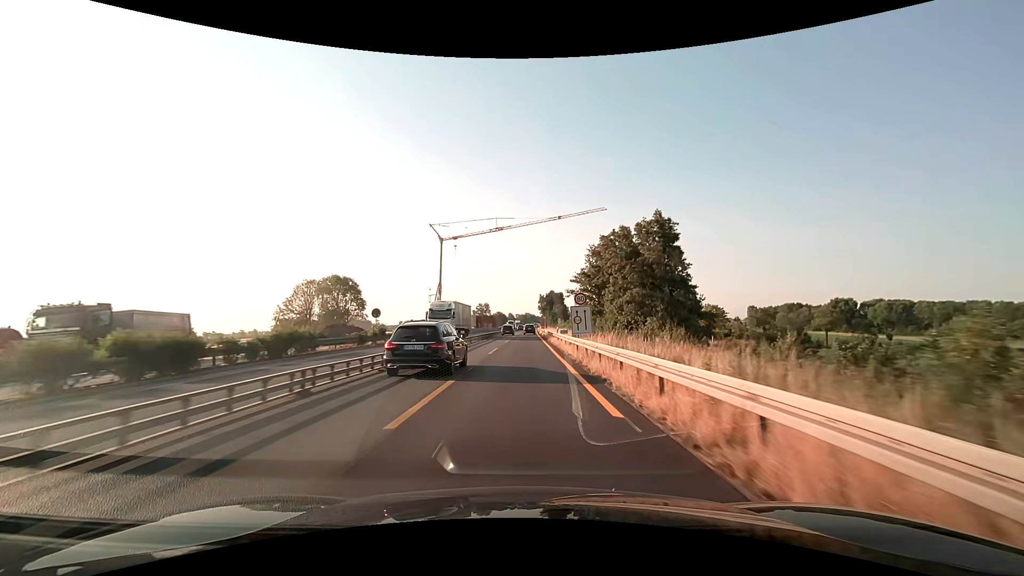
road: motorway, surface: asphalt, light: Day
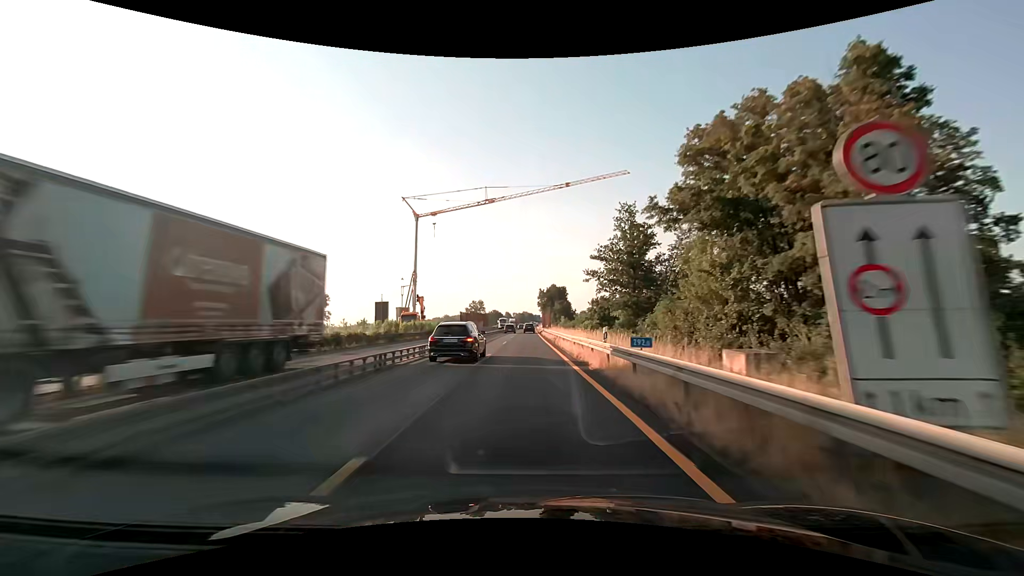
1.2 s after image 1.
(0.0, +25.1) m; 0°
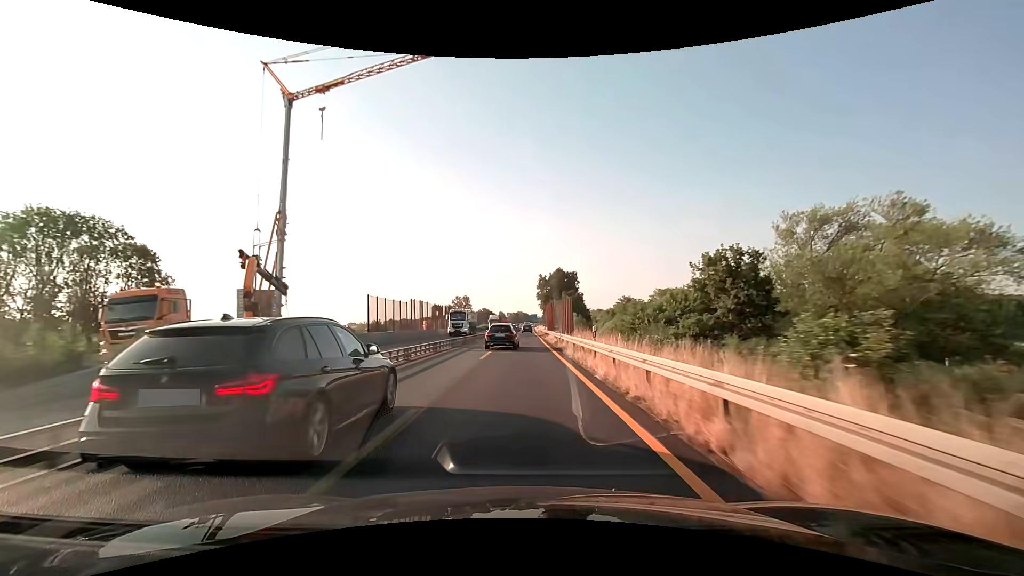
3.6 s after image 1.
(+0.3, +50.1) m; 0°
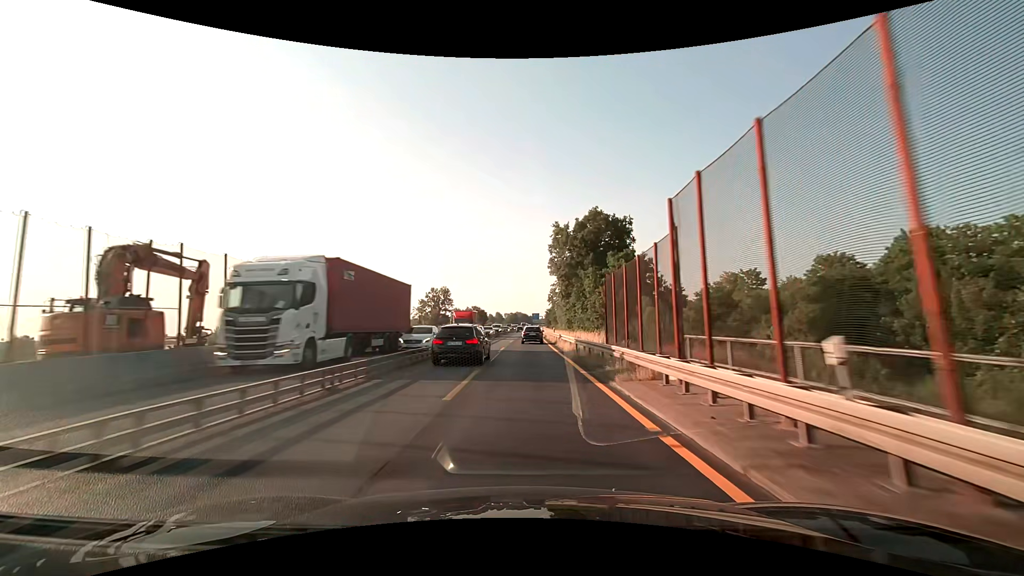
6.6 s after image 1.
(+0.3, +62.6) m; 0°
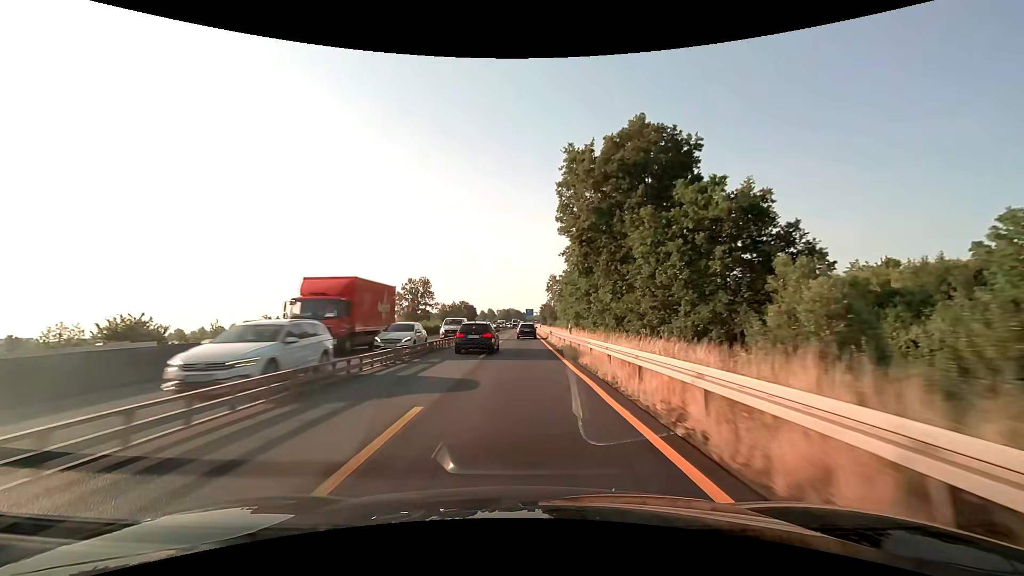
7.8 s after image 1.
(+0.3, +25.0) m; +1°
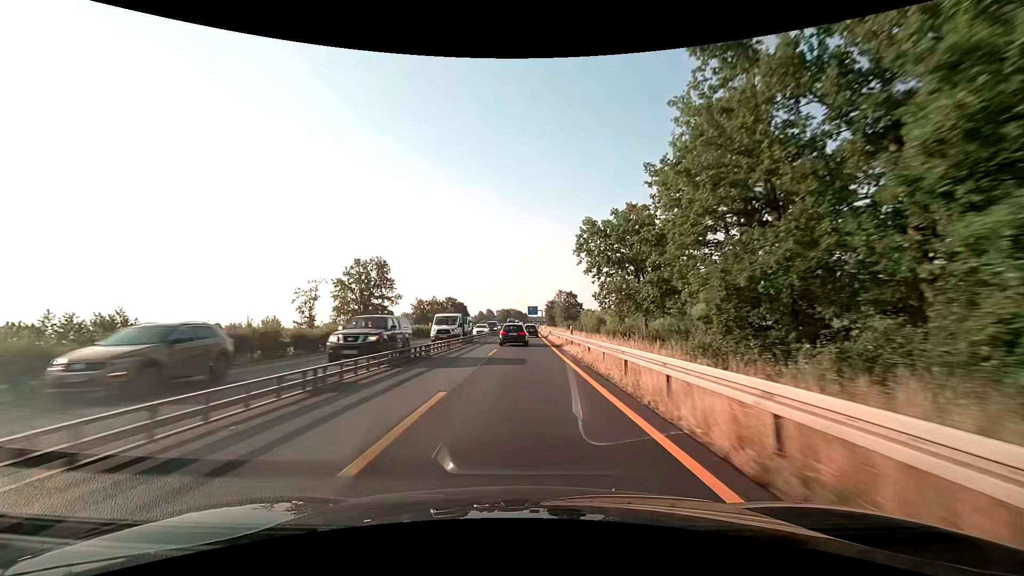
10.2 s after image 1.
(-0.1, +50.2) m; 0°
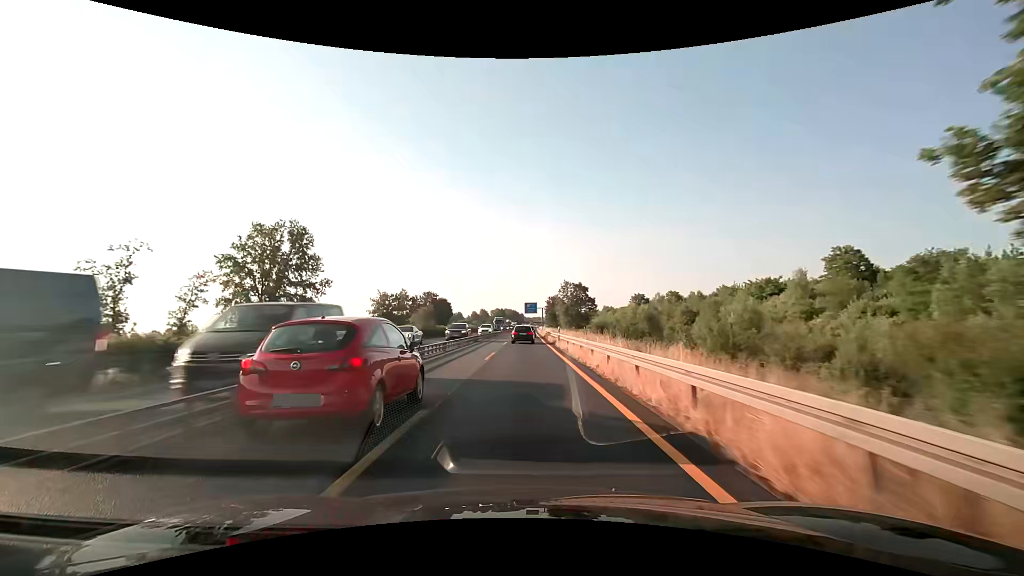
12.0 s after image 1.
(+0.3, +37.6) m; +1°
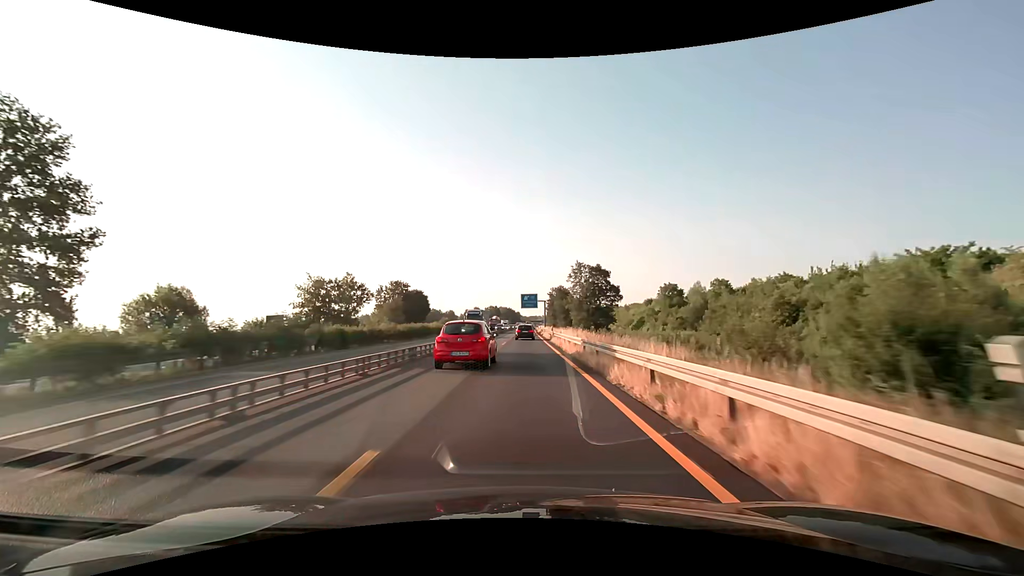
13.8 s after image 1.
(+0.1, +37.6) m; 0°
(0, +10) (0, +20) (0, +30) (0, +40) (0, +50) (0, +60) (0, +70) (0, +80) (0, +90) (+1, +100) m
